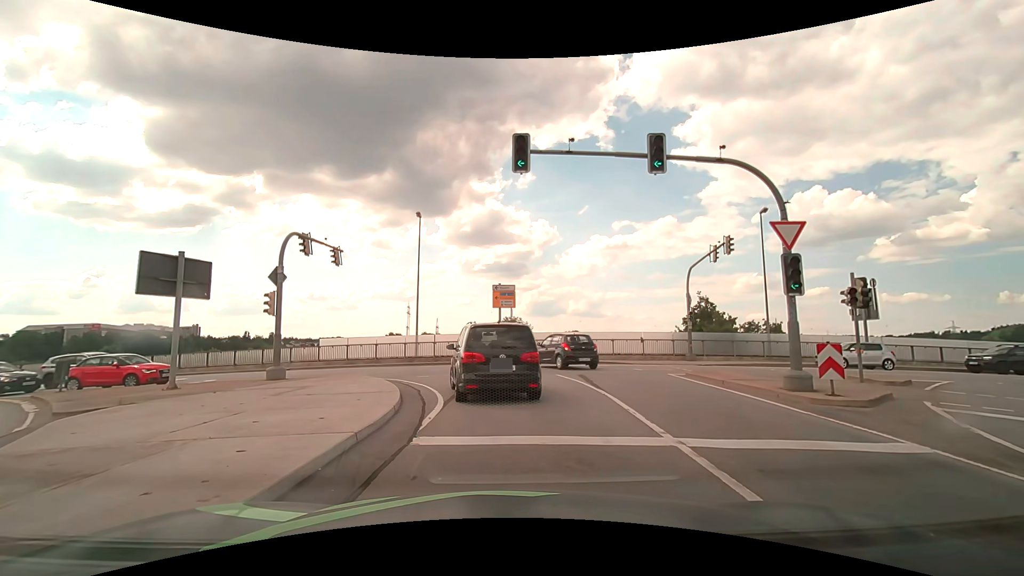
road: primary_link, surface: asphalt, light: Day
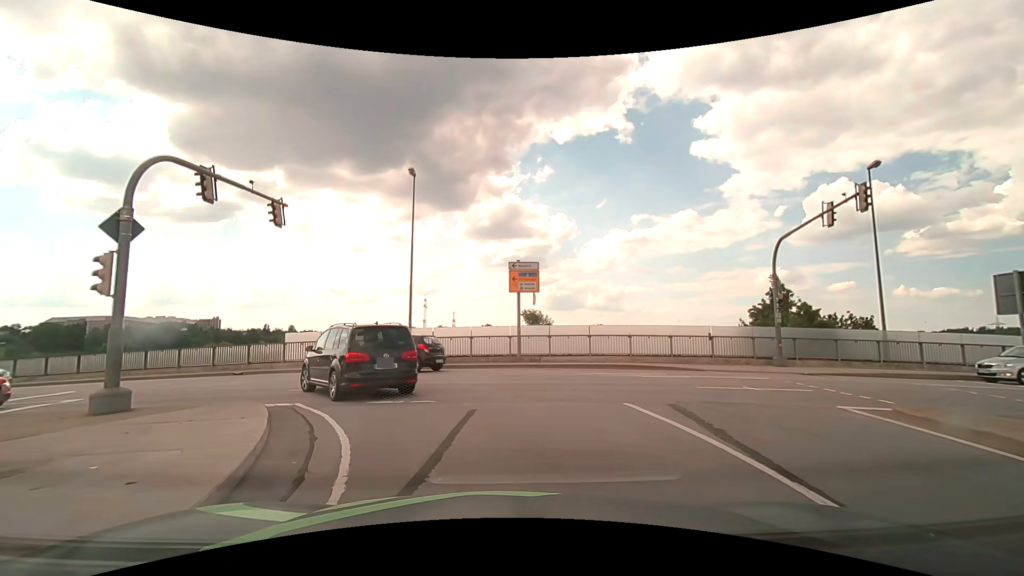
(0.0, +8.6) m; -2°
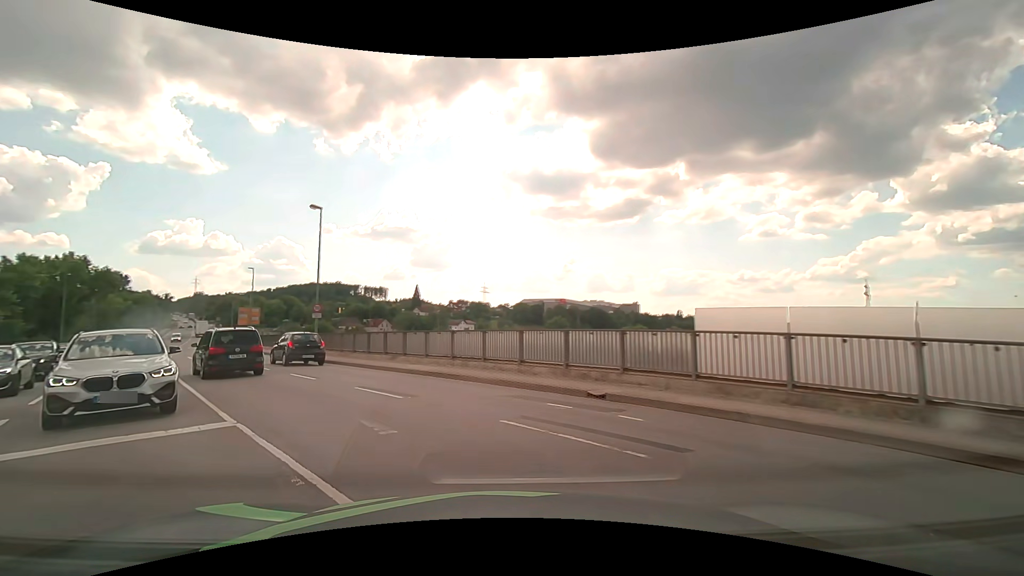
(-5.6, +16.3) m; -44°
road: primary
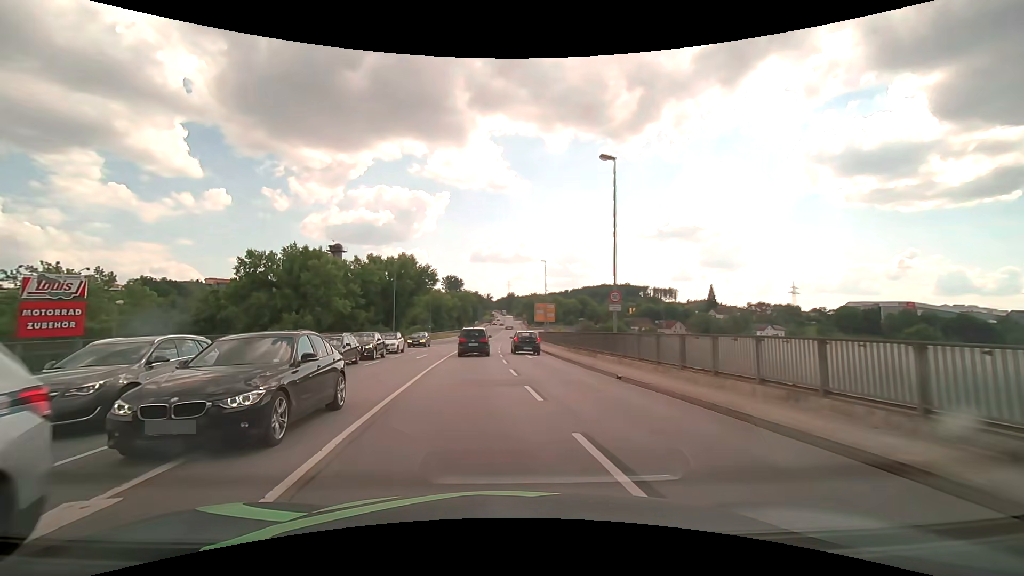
(-3.8, +11.5) m; -33°
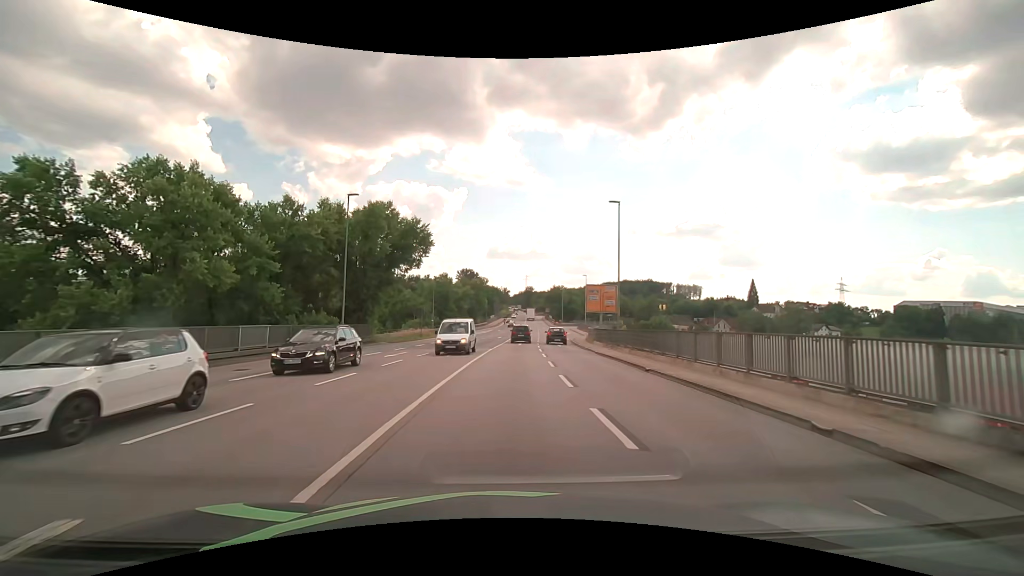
(-1.6, +28.5) m; -2°
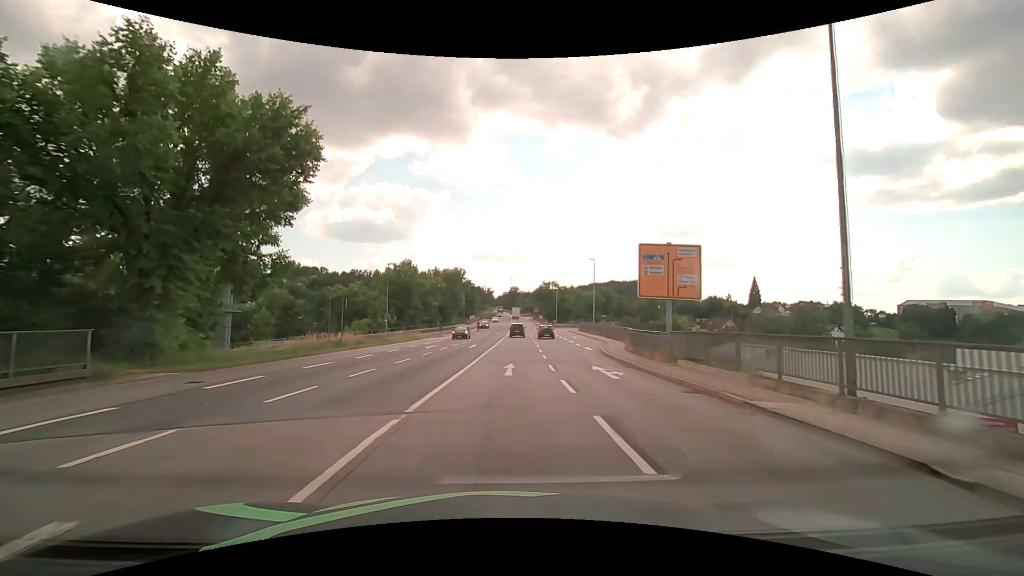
(+0.5, +24.9) m; +1°
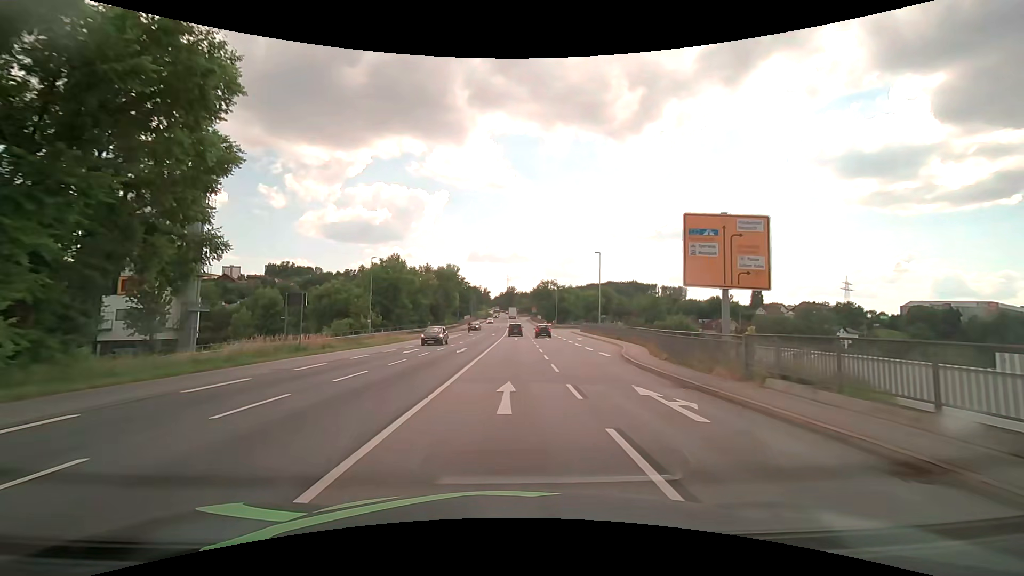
(+0.1, +6.8) m; 0°
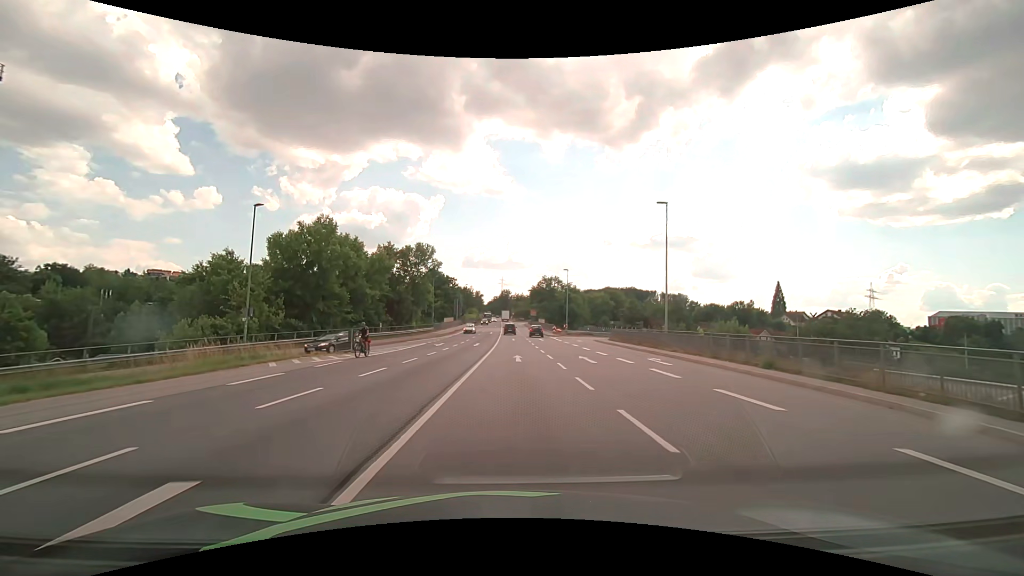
(+0.4, +28.5) m; +1°
(0, +10) (0, +20) (0, +30) (0, +40) (+1, +50) (+1, +60) (+1, +70) (+1, +80) (+1, +90) (+1, +100) m
